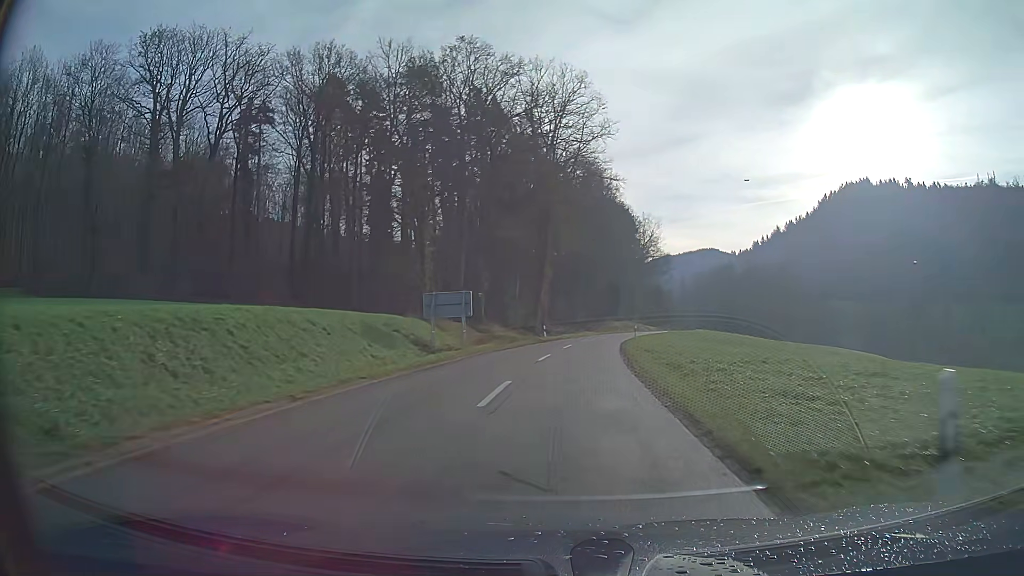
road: tertiary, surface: asphalt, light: Day
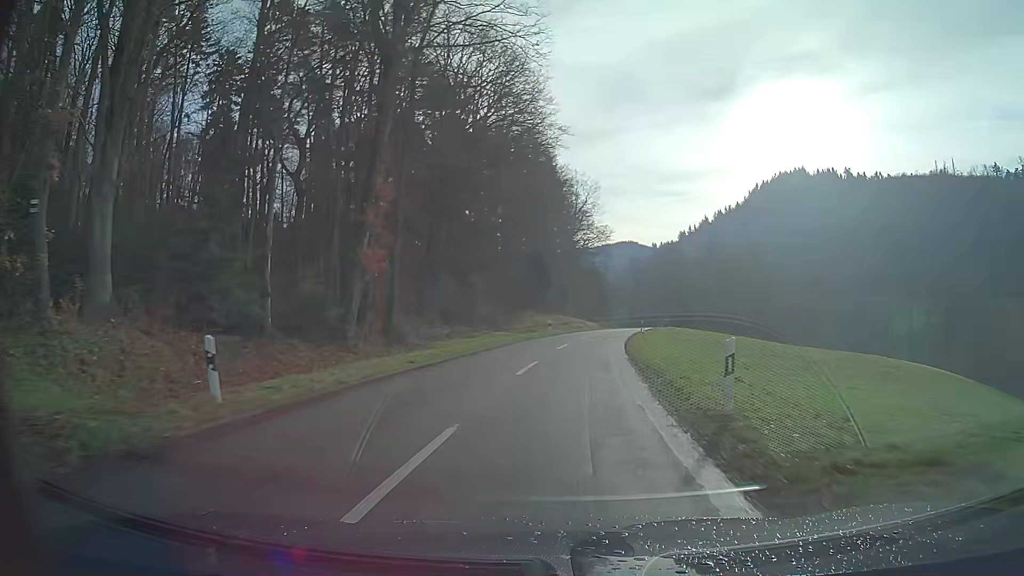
(+2.7, +42.6) m; +7°
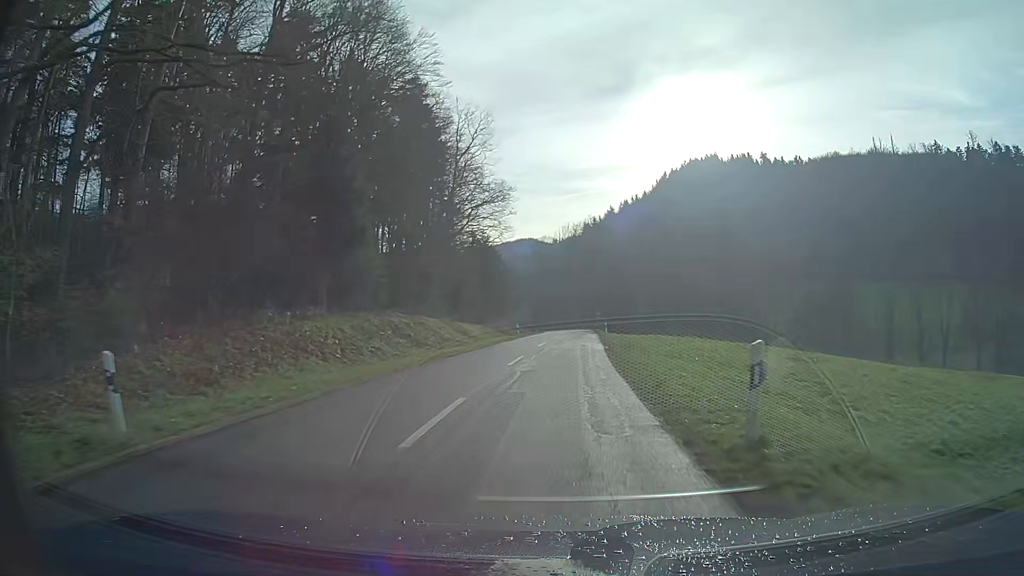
(+3.3, +44.9) m; +8°
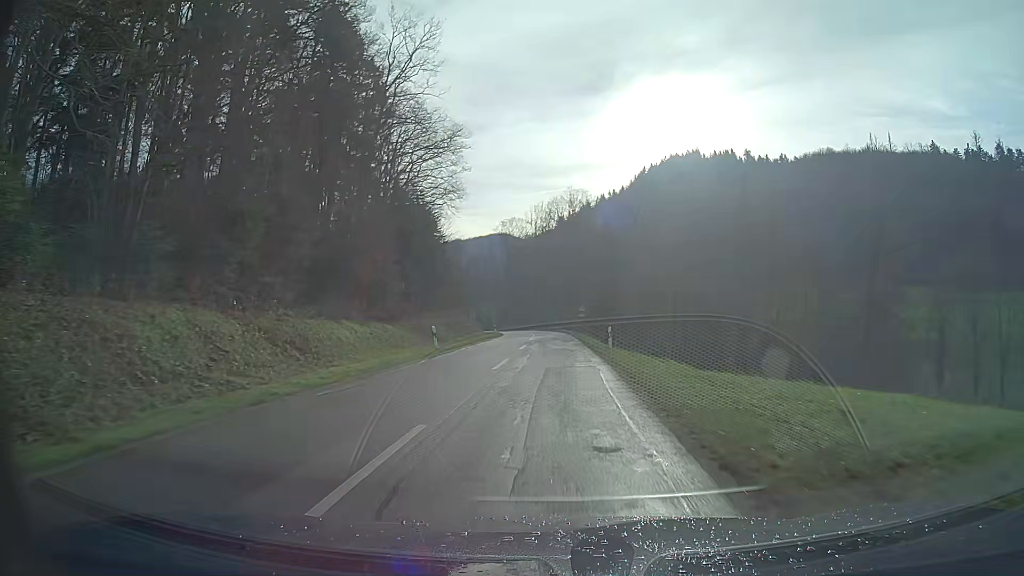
(+0.6, +26.9) m; +2°
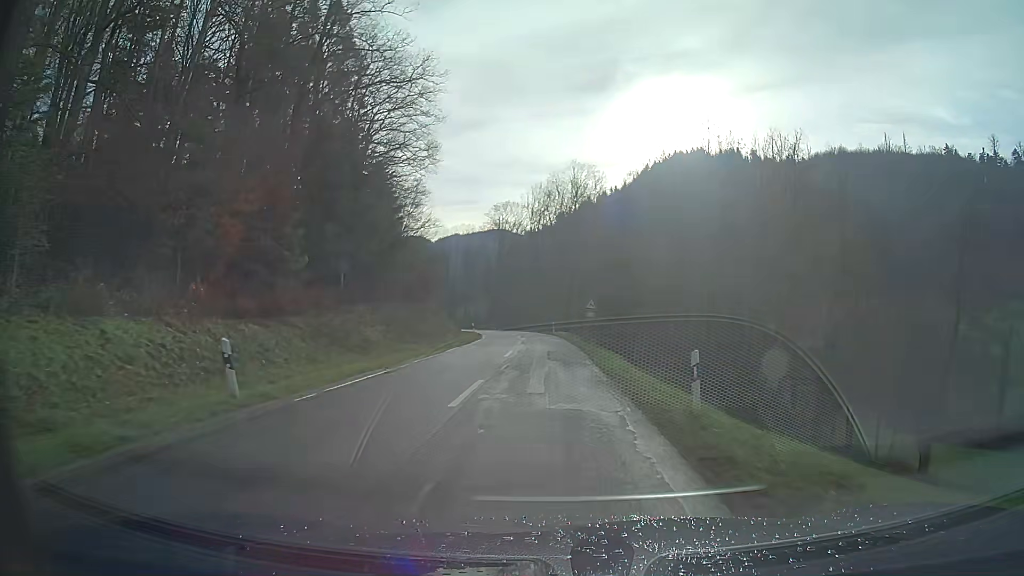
(+0.1, +17.4) m; 0°
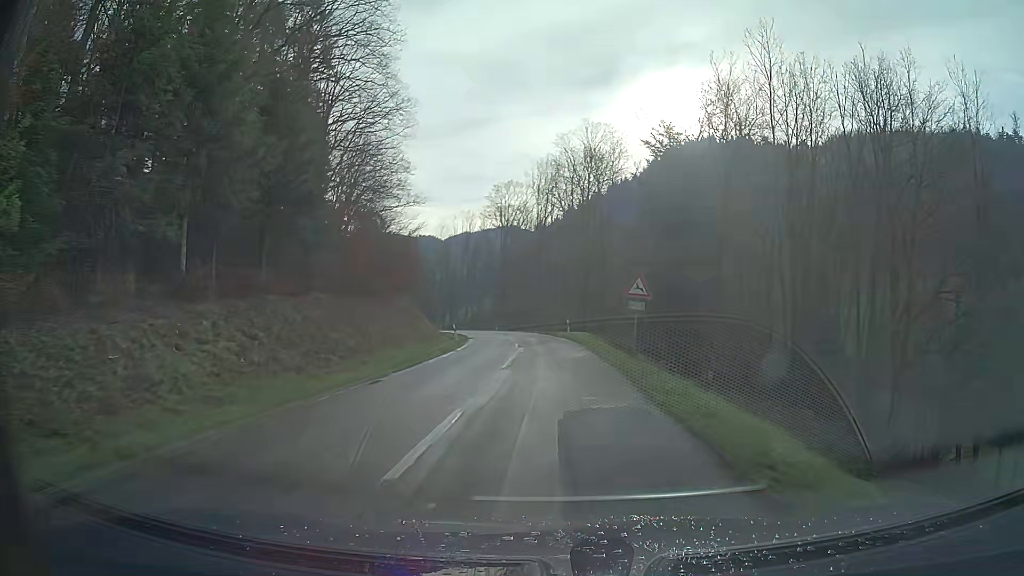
(-0.1, +17.3) m; -1°
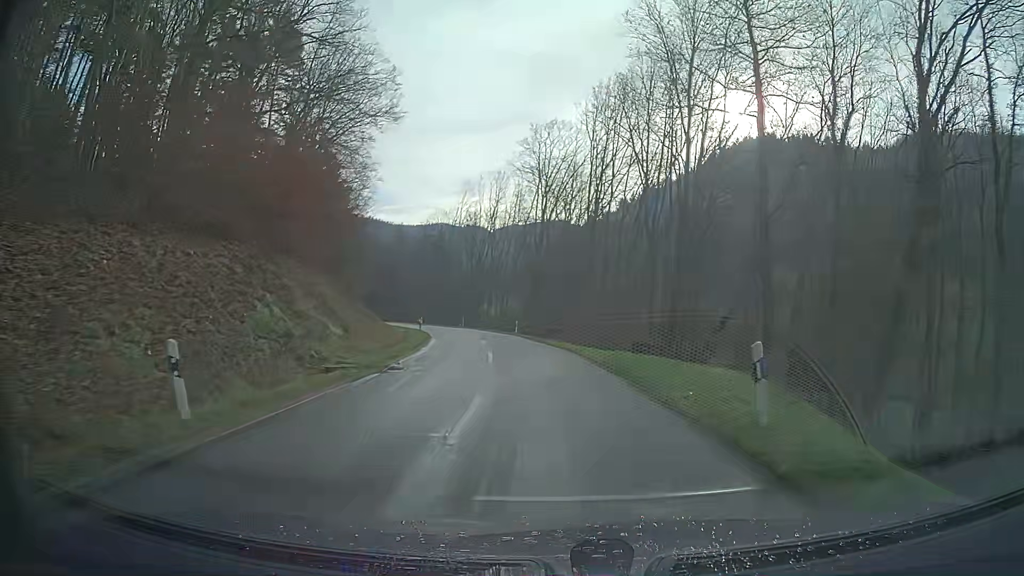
(-1.0, +34.1) m; -4°
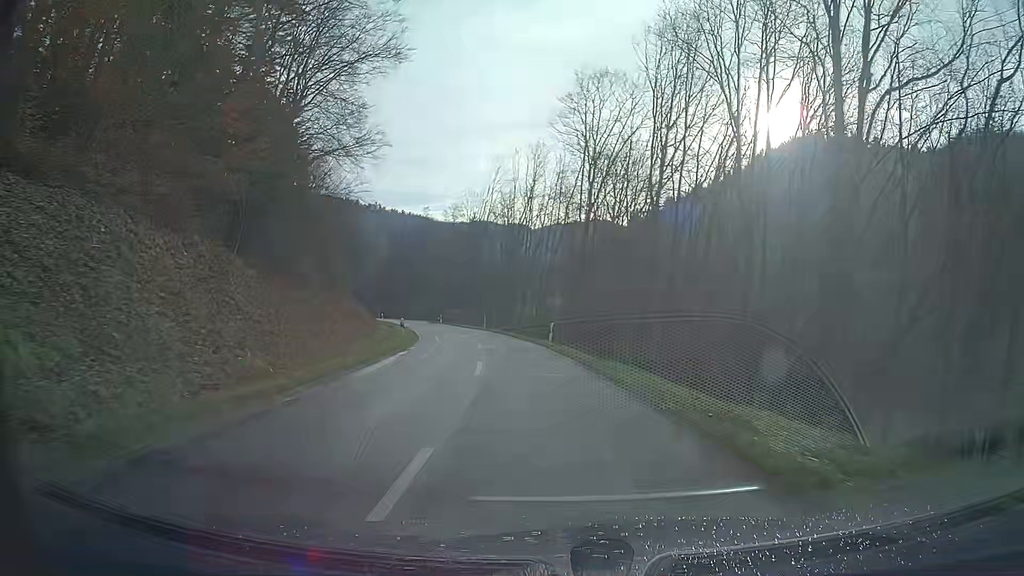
(-0.5, +16.8) m; -4°
(0, +10) (-1, +20) (-2, +30) (-4, +40) (-7, +49) (-9, +59) (-12, +69) (-16, +78) (-19, +87) (-23, +96) m
